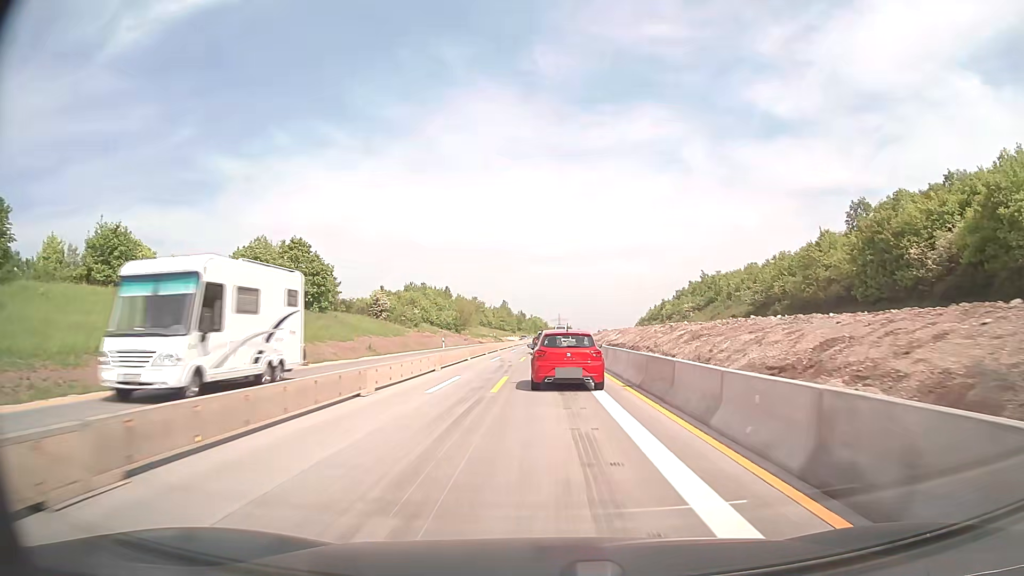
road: motorway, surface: concrete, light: Day
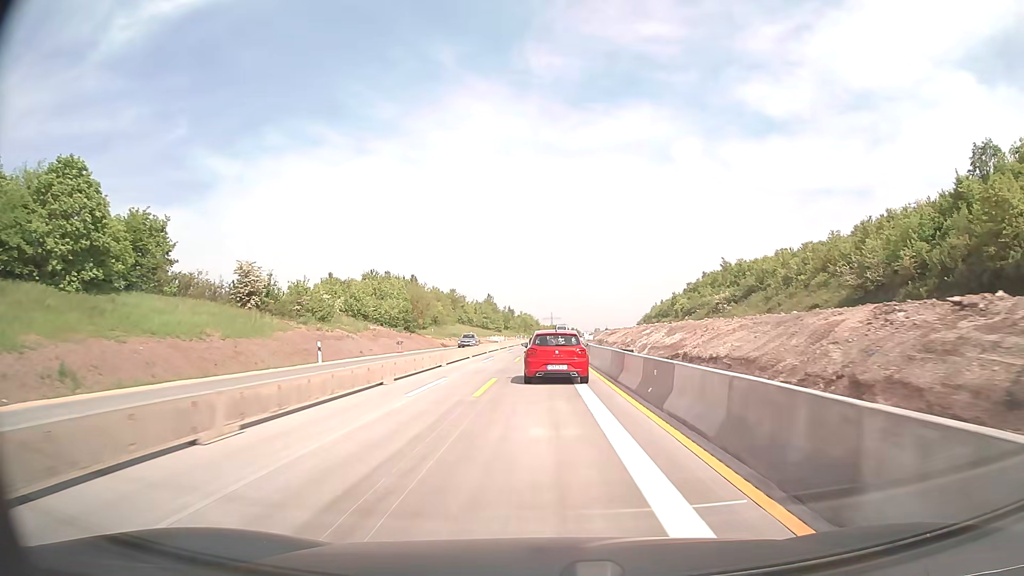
(+0.3, +36.7) m; +1°
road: motorway_link
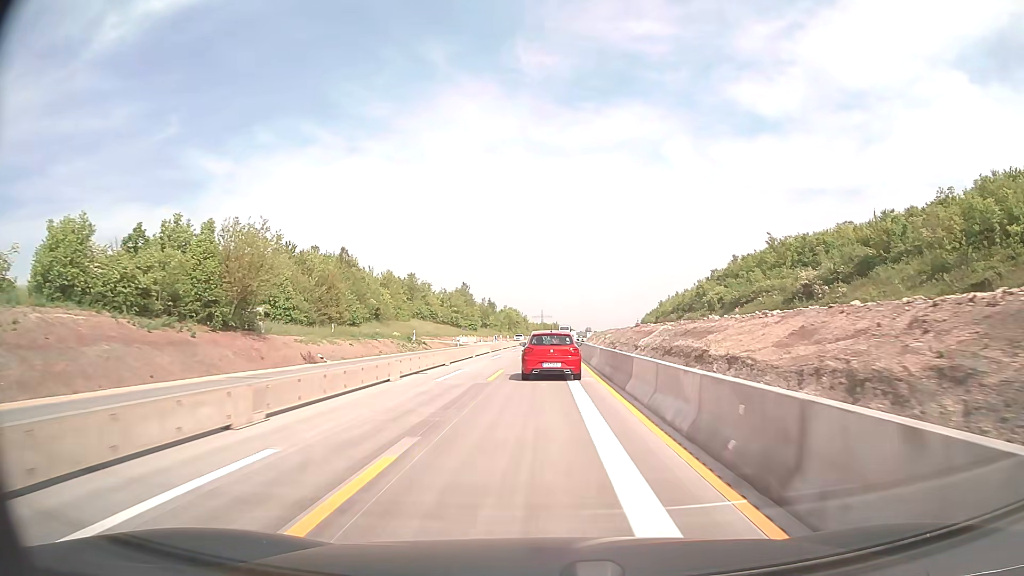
(+0.4, +48.7) m; +1°
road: motorway
(0, +10) (0, +20) (0, +30) (0, +40) (0, +50) (+1, +60) (+1, +70) (+1, +80) (+1, +90) (+2, +100) m
